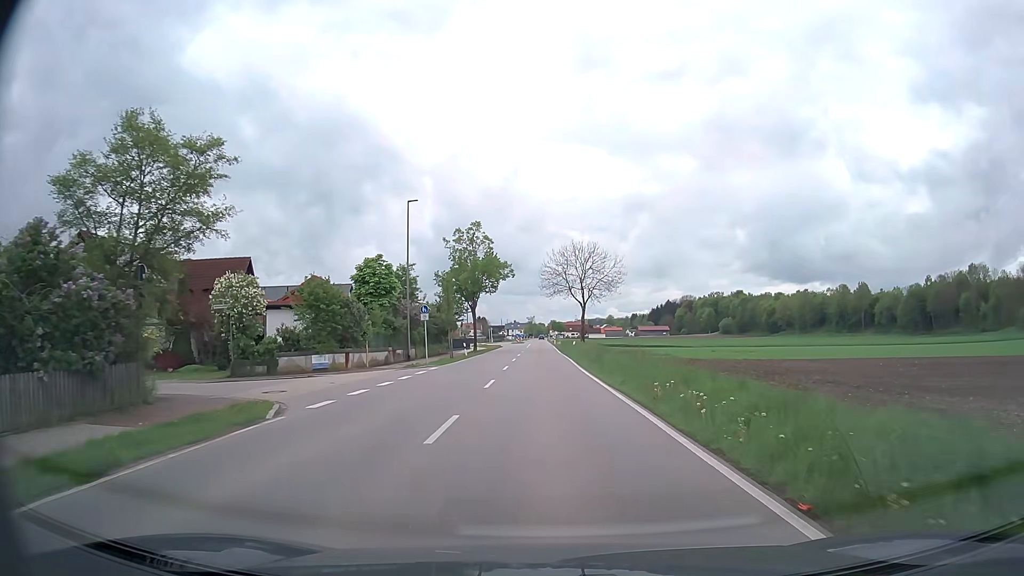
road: tertiary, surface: asphalt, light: Day
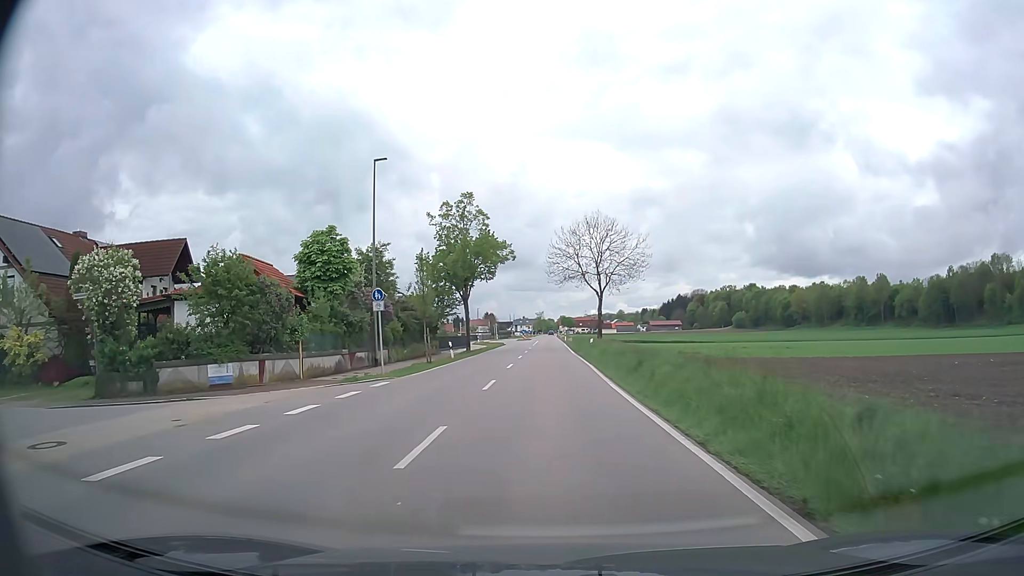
(0.0, +10.4) m; 0°
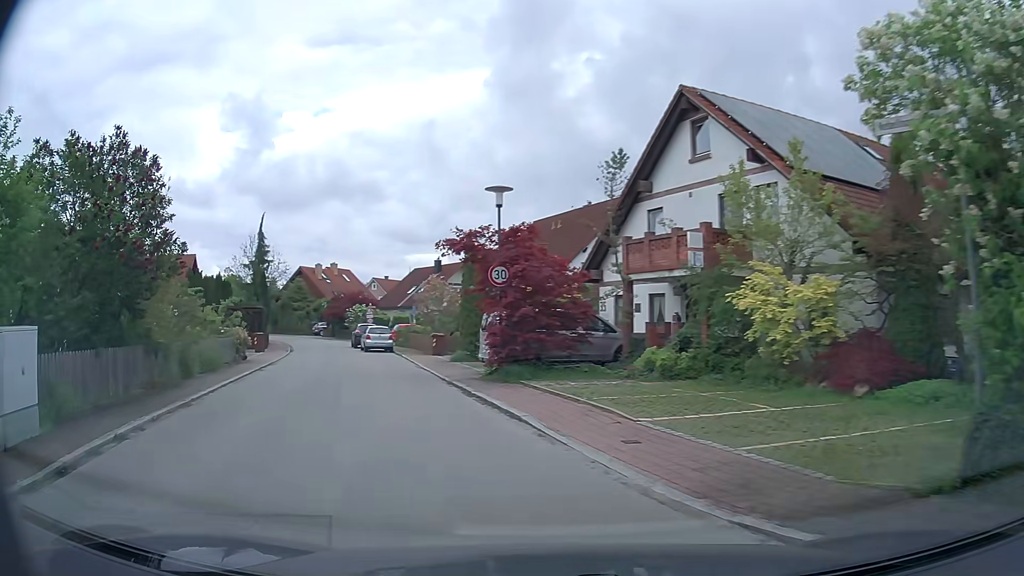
(-8.6, +13.1) m; -74°
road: residential
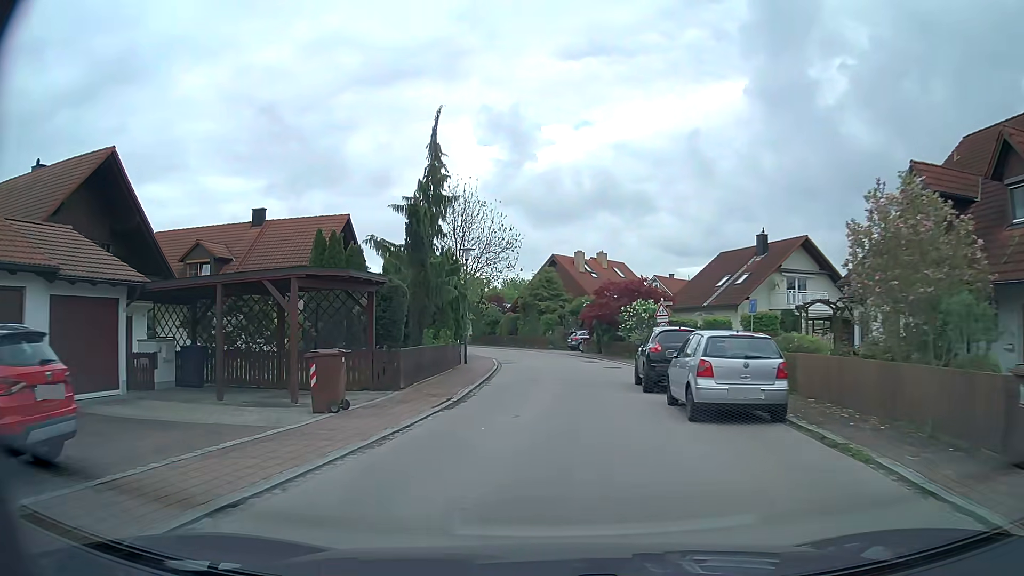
(-7.7, +26.6) m; -24°
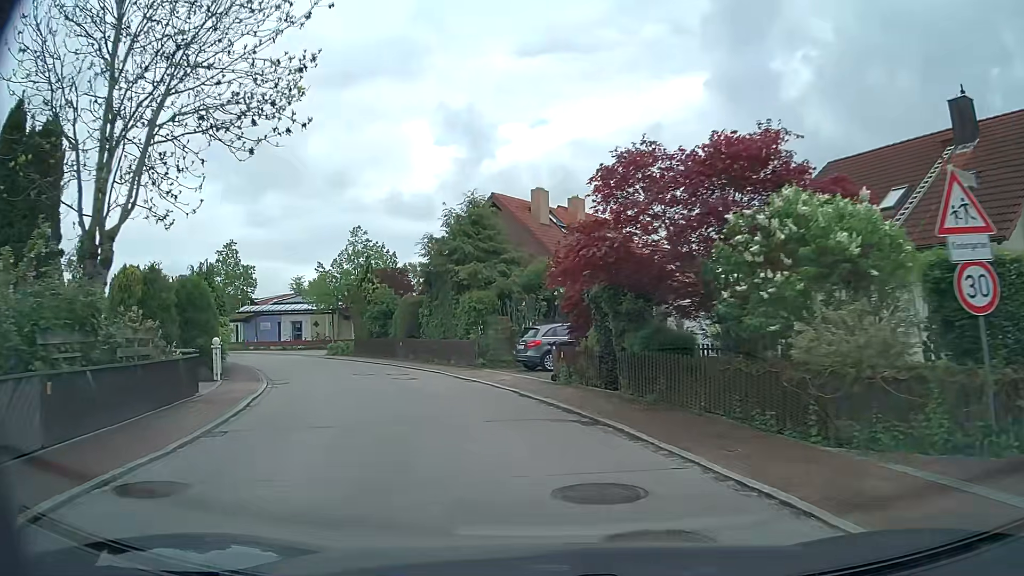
(+1.3, +29.5) m; +4°
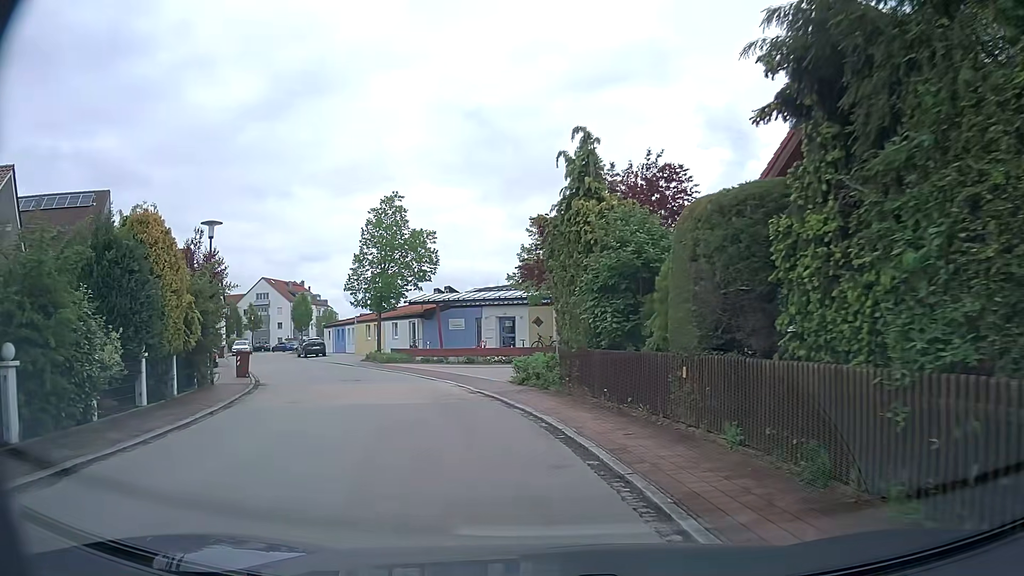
(-4.4, +22.8) m; -22°
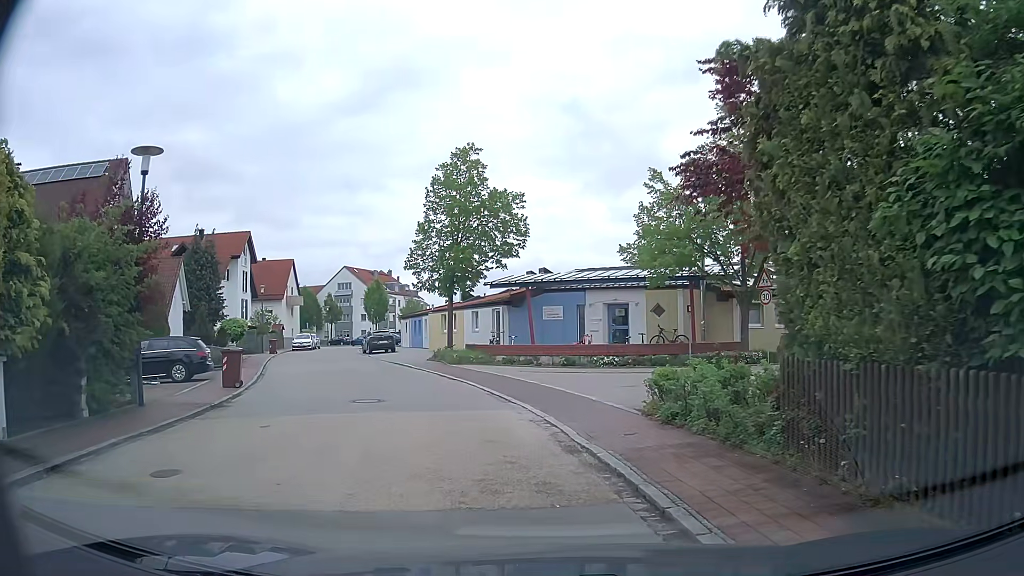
(-0.8, +8.7) m; -8°
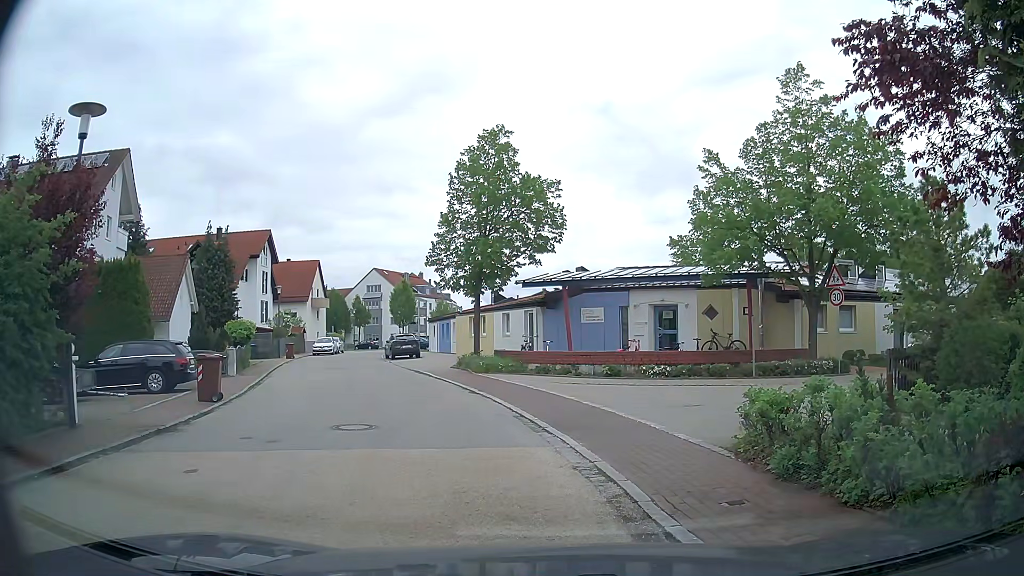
(-0.1, +3.1) m; -4°
